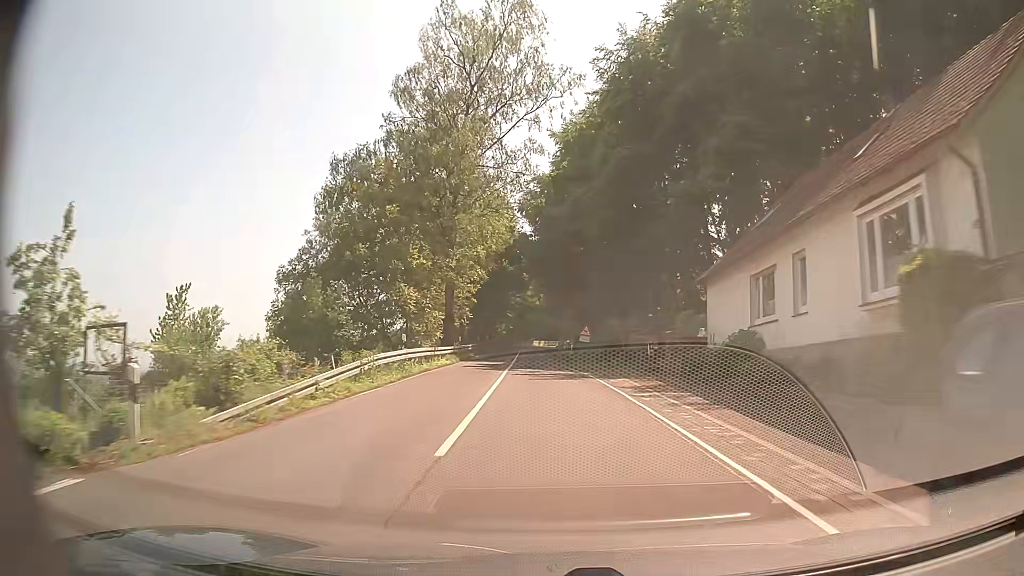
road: secondary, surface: asphalt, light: Day
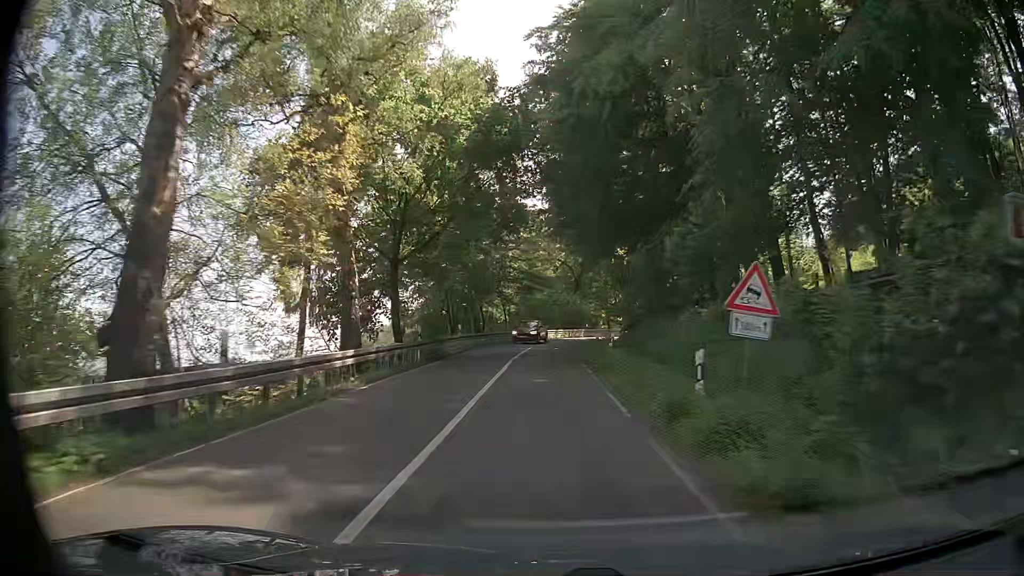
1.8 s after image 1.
(-0.2, +31.1) m; -1°
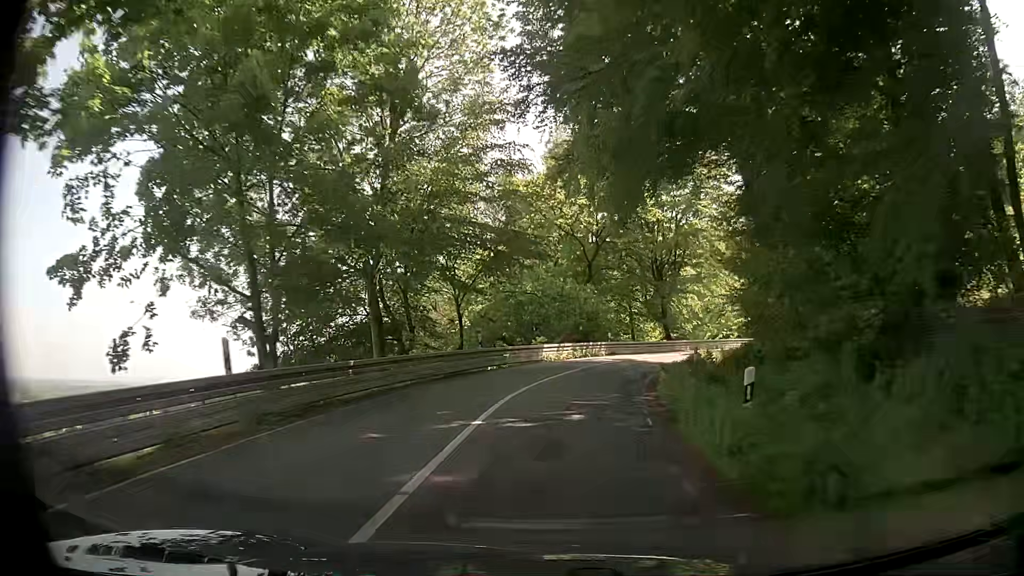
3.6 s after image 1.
(-0.4, +27.0) m; -1°
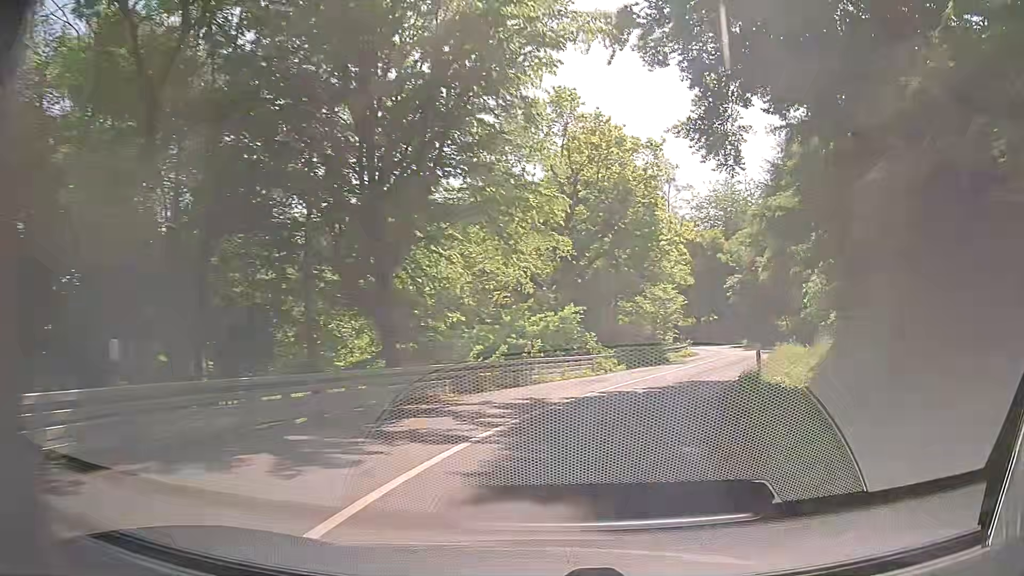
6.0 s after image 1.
(+5.3, +32.0) m; +25°
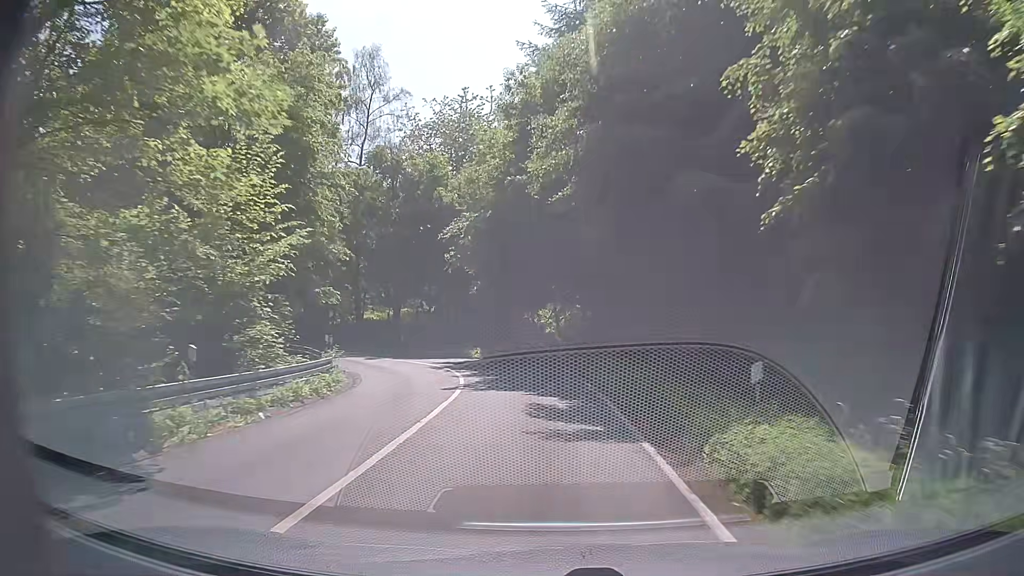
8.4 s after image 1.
(+7.9, +29.8) m; +23°
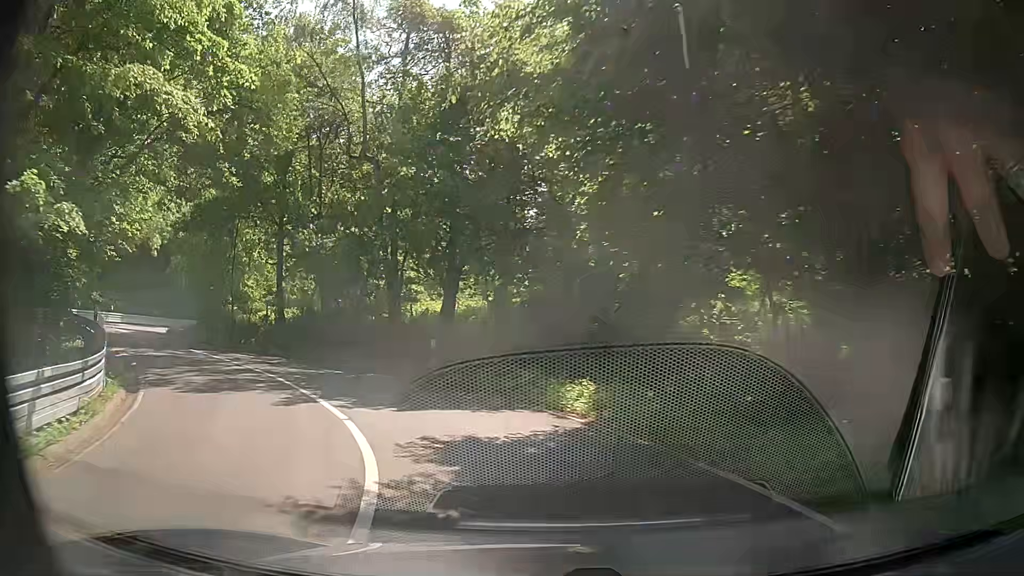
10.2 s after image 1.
(-1.3, +19.5) m; -12°
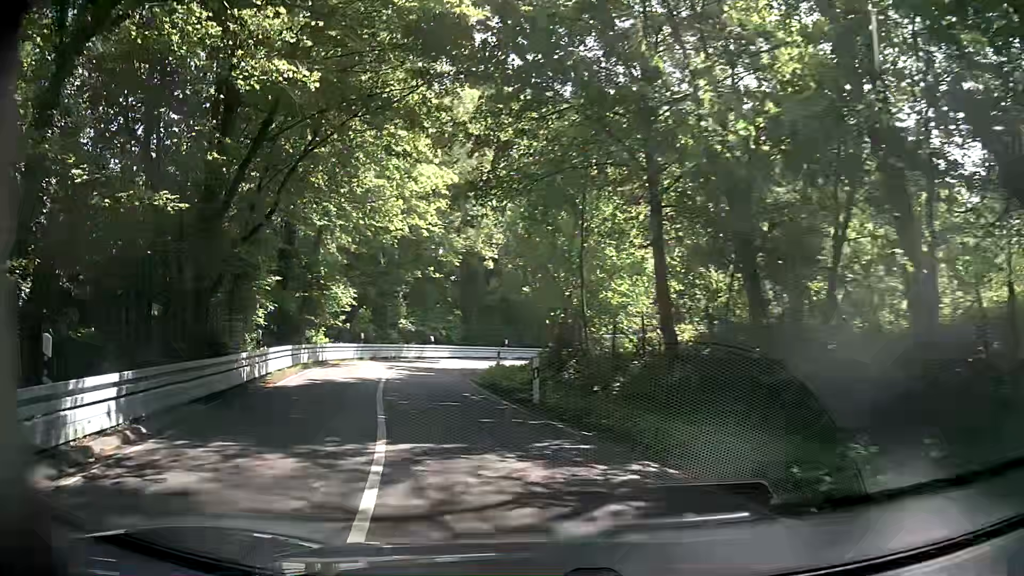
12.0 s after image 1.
(-4.1, +15.2) m; -33°
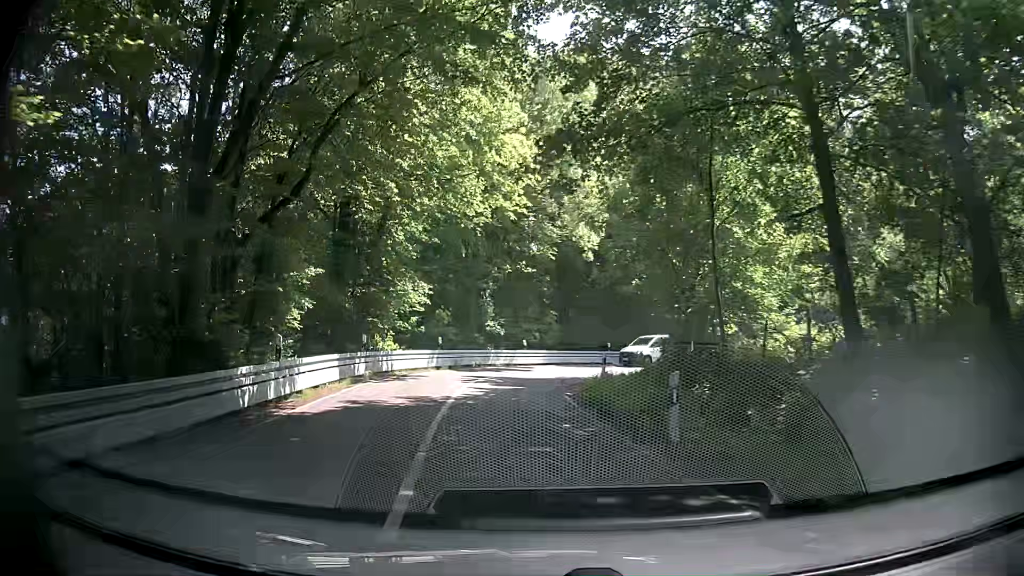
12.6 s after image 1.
(-0.4, +5.4) m; -9°
